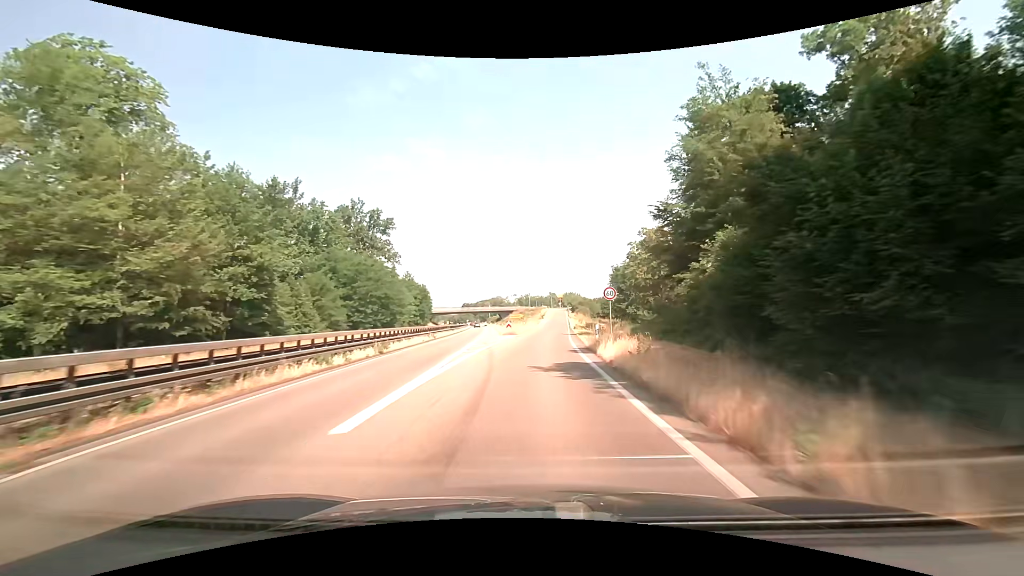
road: trunk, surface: asphalt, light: Day
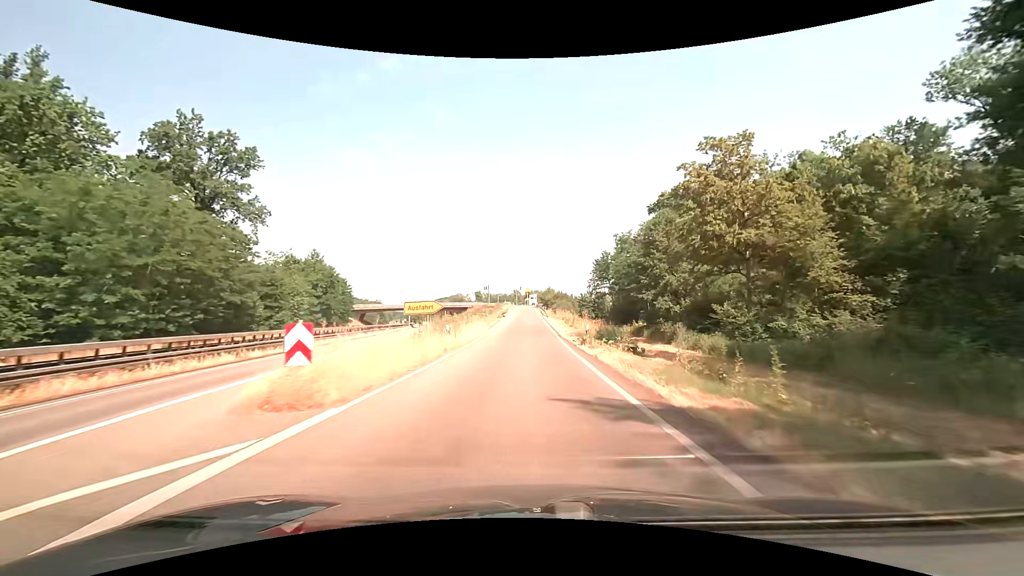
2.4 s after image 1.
(+1.5, +40.4) m; +4°
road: trunk_link
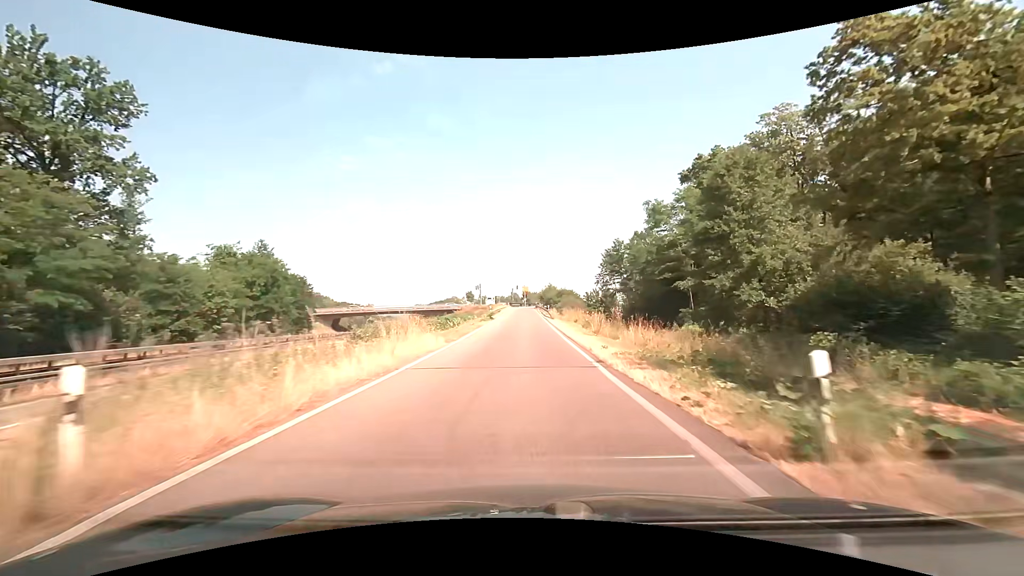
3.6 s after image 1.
(+0.1, +19.3) m; +1°
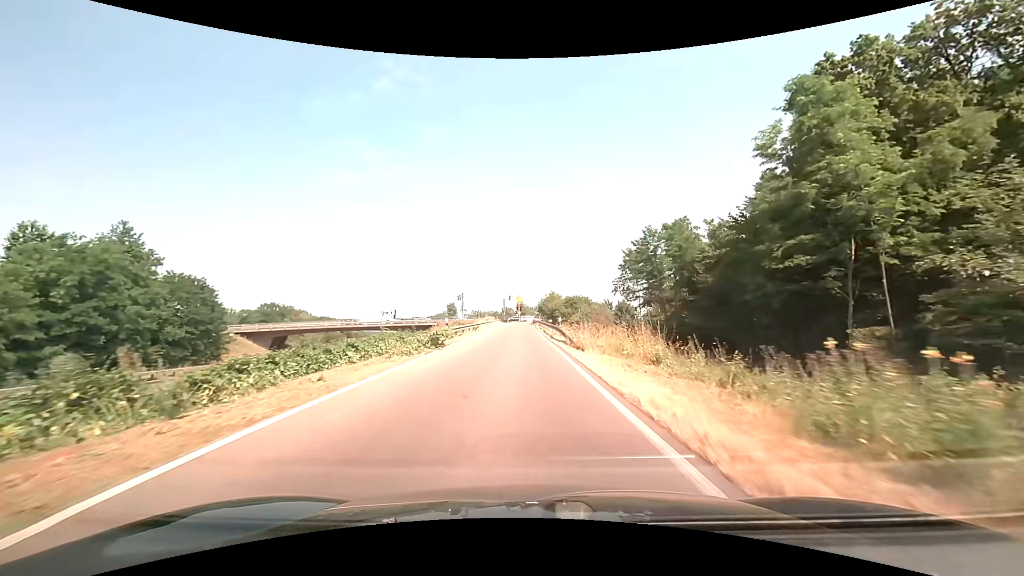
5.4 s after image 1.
(0.0, +27.7) m; 0°
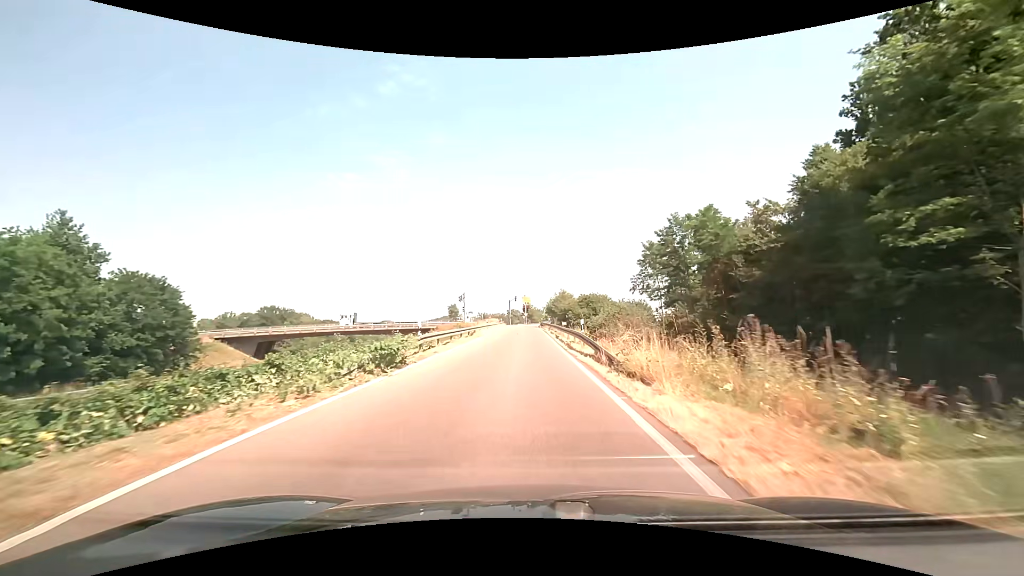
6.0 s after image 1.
(-0.1, +8.8) m; -1°
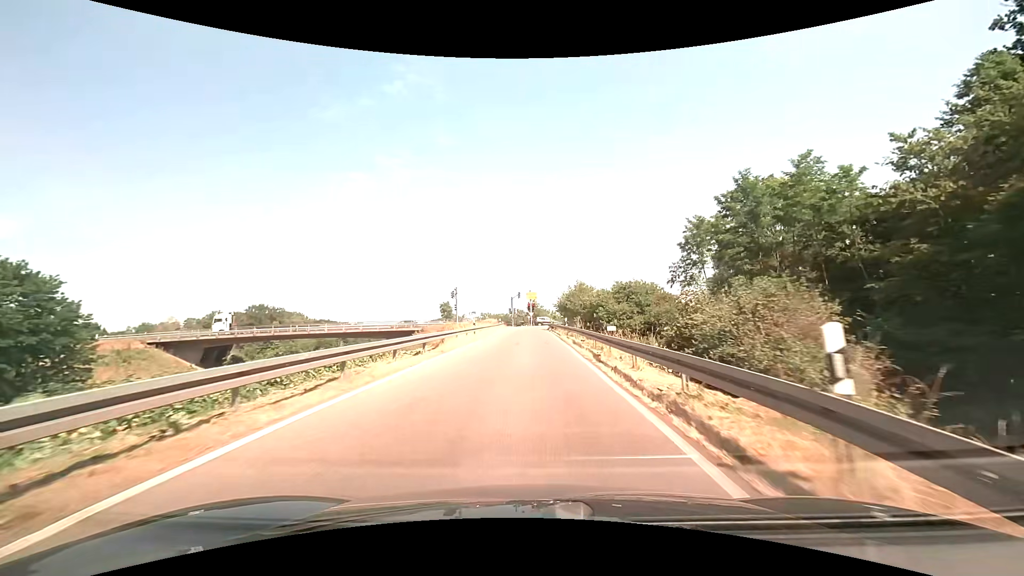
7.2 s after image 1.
(0.0, +16.9) m; 0°
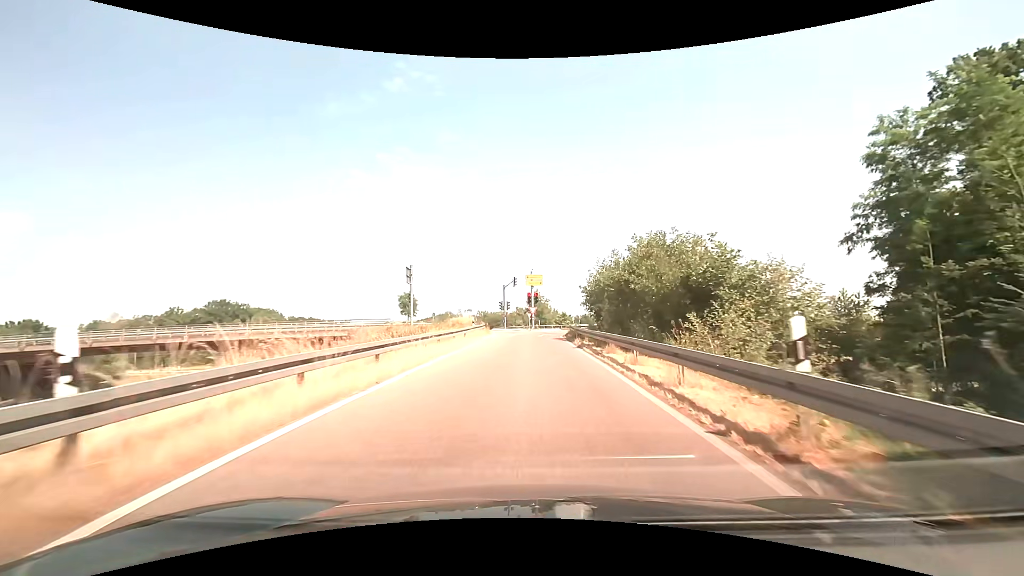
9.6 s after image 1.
(-0.1, +30.8) m; 0°
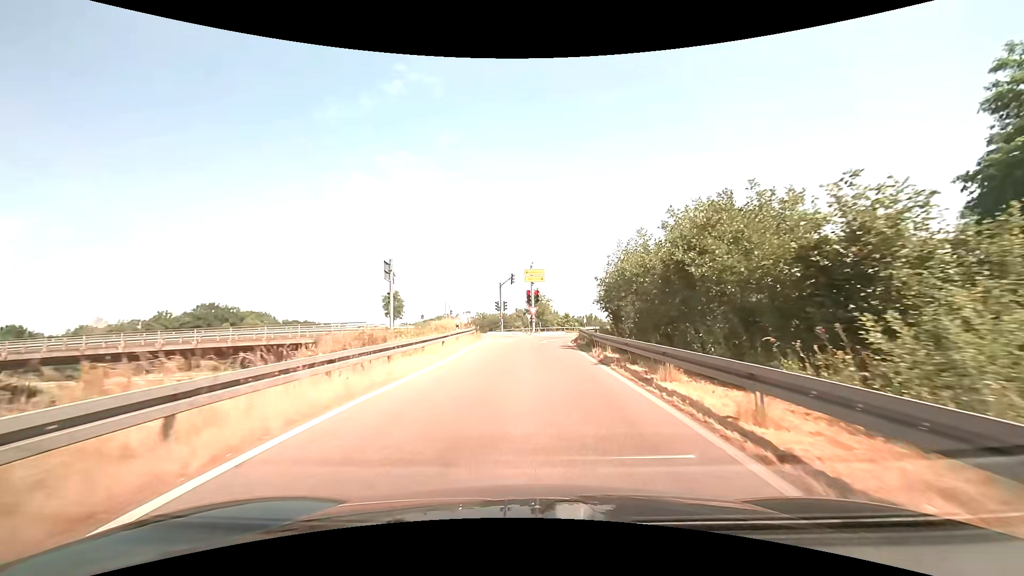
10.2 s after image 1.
(0.0, +7.0) m; 0°
(0, +10) (0, +20) (0, +30) (+3, +40) (+9, +47) (+18, +52) (+28, +55) (+37, +57) (+47, +60) (+57, +62) m
